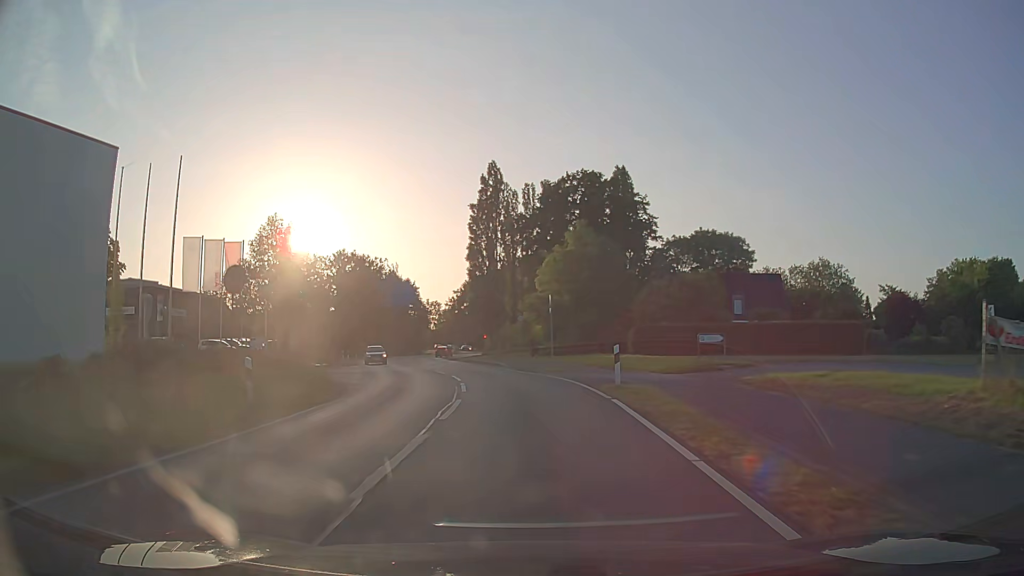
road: secondary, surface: asphalt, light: Day
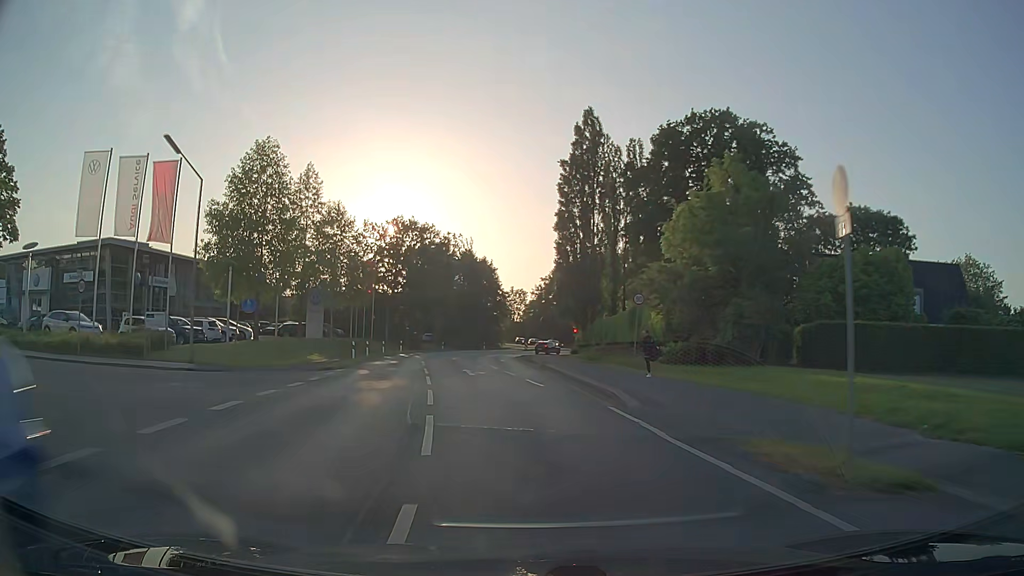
(-1.2, +22.7) m; -7°
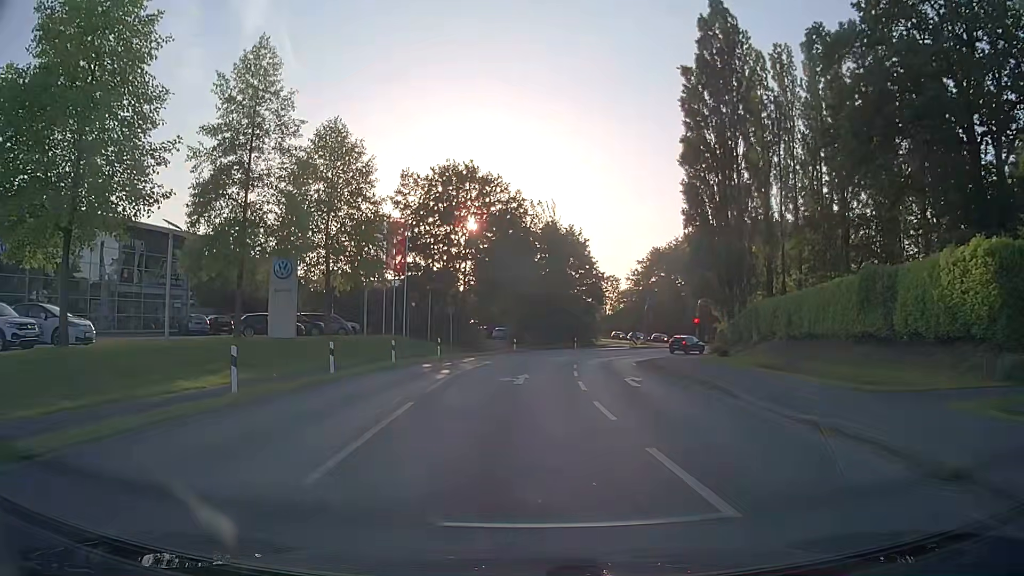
(-2.3, +26.6) m; -8°
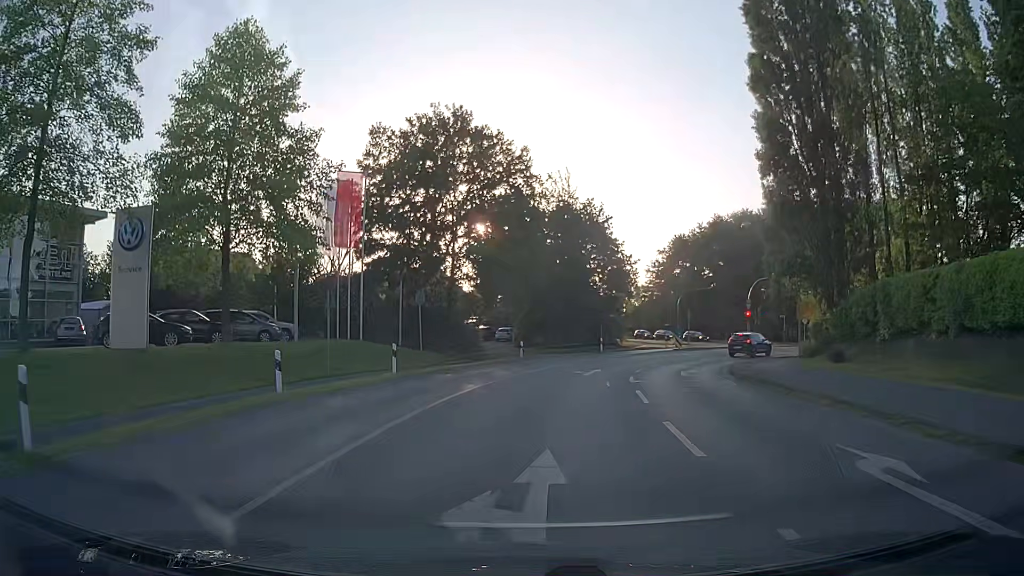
(-0.2, +15.5) m; -1°
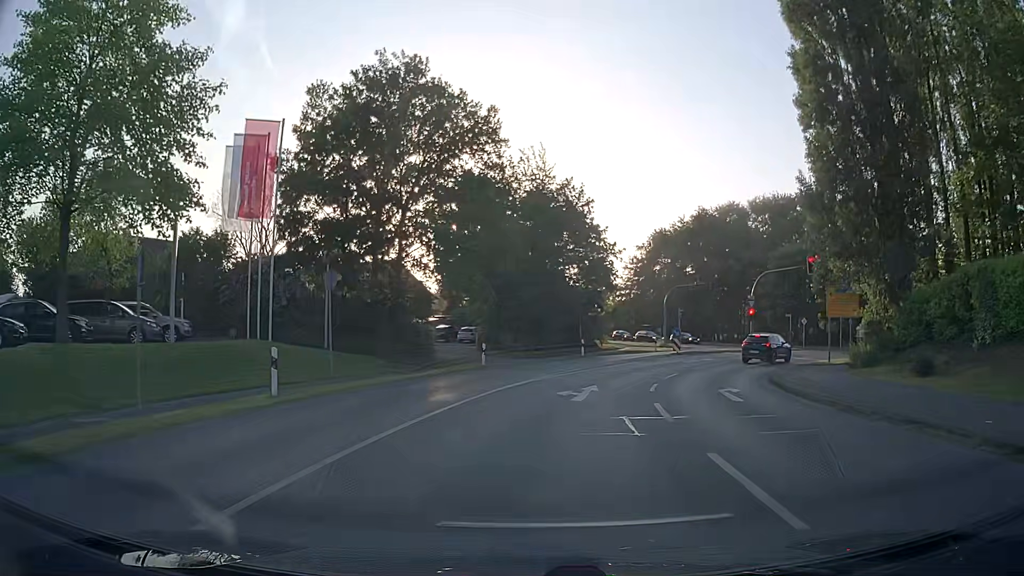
(+0.1, +9.0) m; +2°
(0, +10) (+2, +20) (+5, +29) (+10, +38) (+16, +46) (+24, +52) (+29, +60) (+29, +70) (+26, +80) (+22, +89) m
